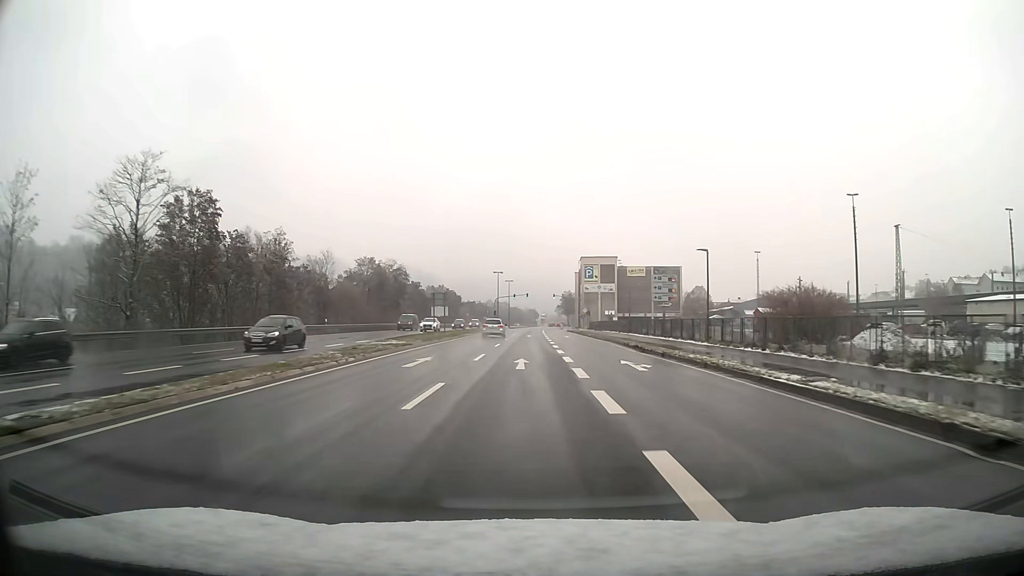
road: primary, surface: asphalt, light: Day
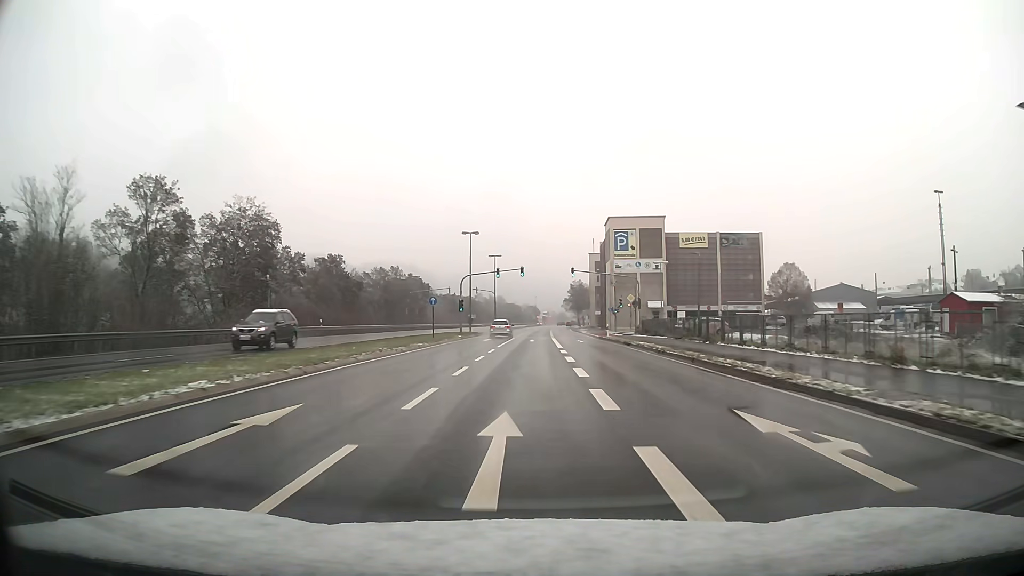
(-0.1, +54.0) m; 0°
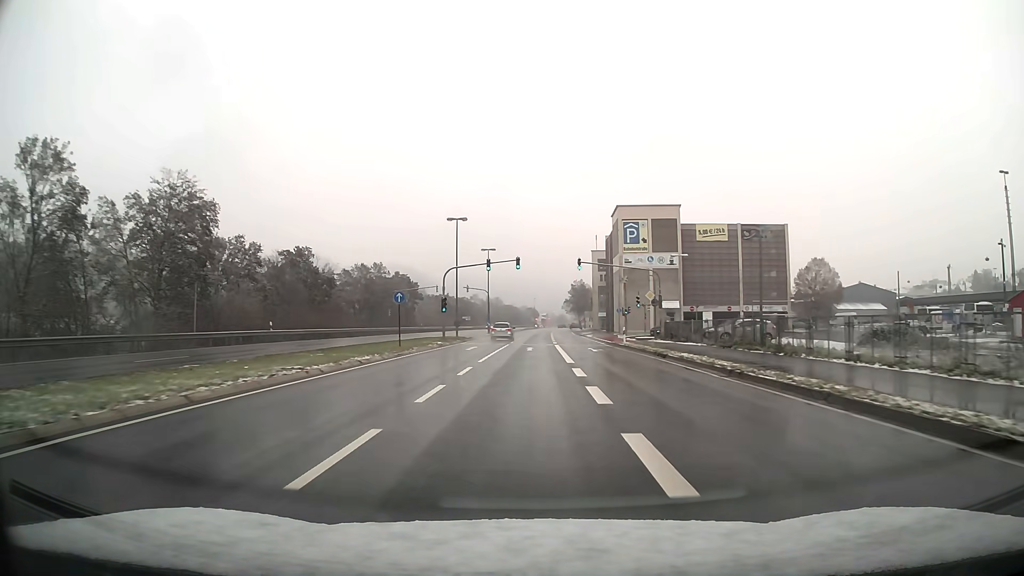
(0.0, +10.8) m; 0°
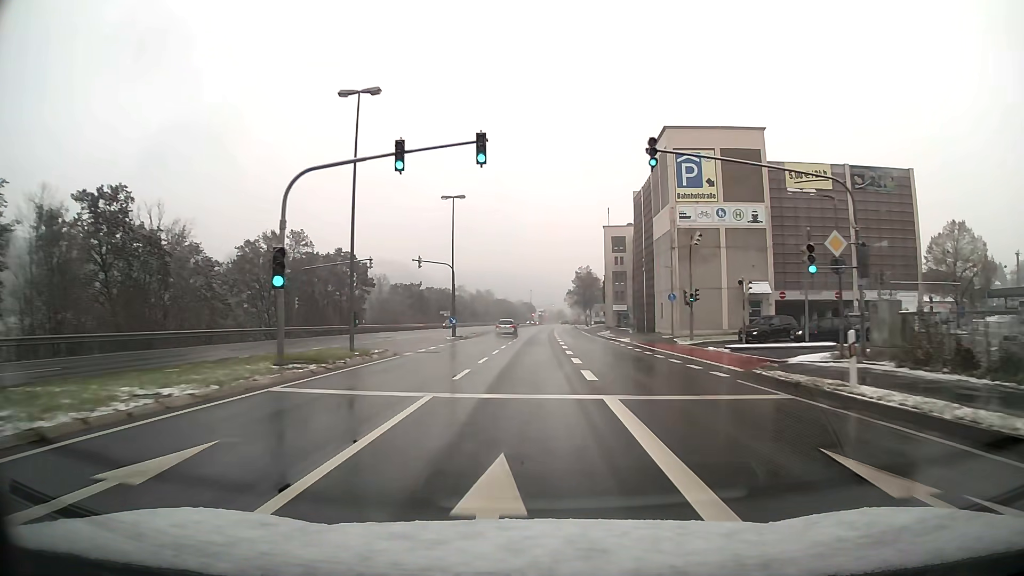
(0.0, +32.5) m; 0°
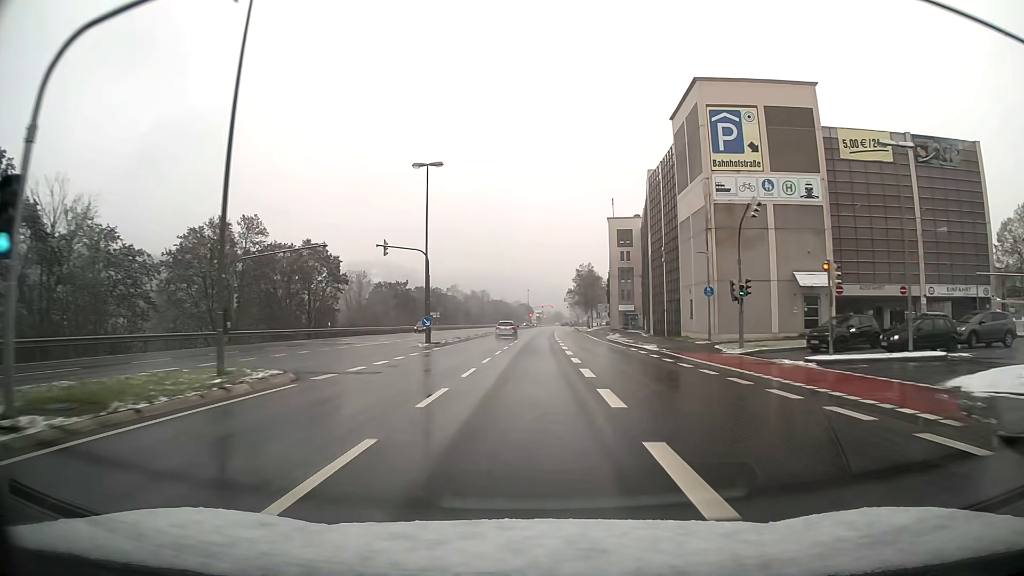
(0.0, +10.9) m; 0°
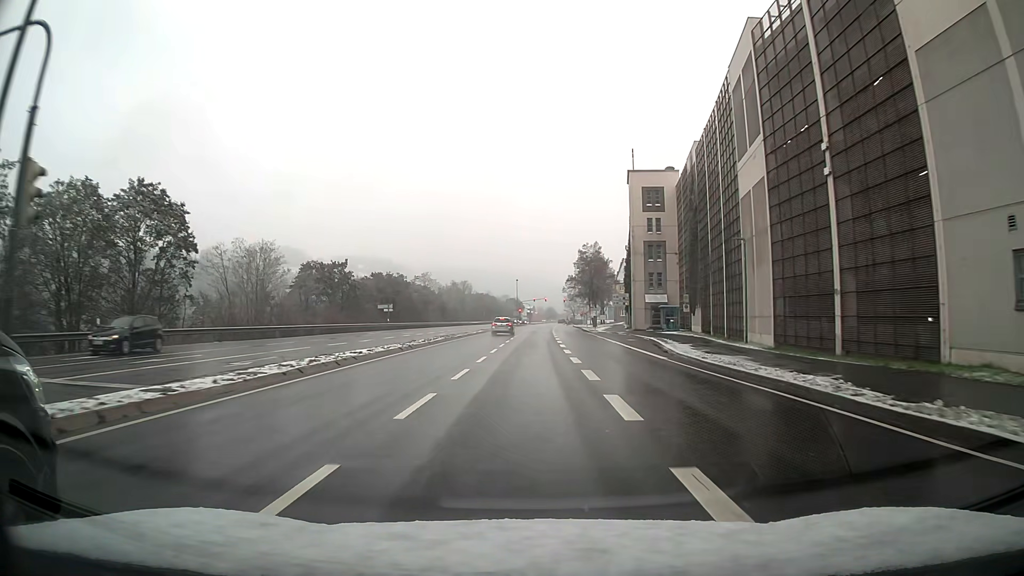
(+0.2, +31.5) m; +1°
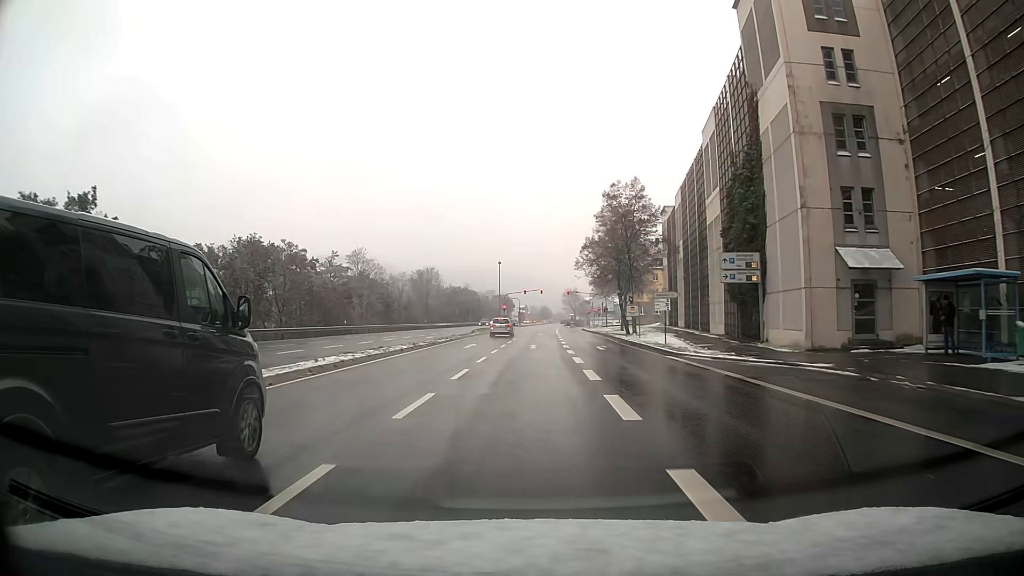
(+0.4, +47.9) m; +1°
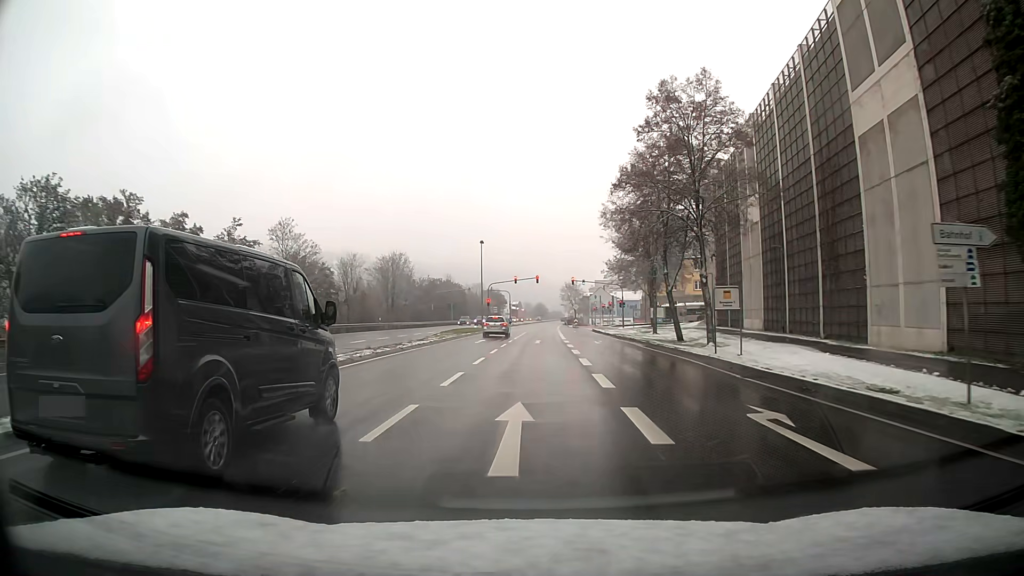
(0.0, +25.7) m; 0°
(0, +10) (0, +20) (0, +30) (+1, +40) (+1, +50) (+1, +60) (+1, +70) (+2, +80) (+2, +90) (+2, +100) m
